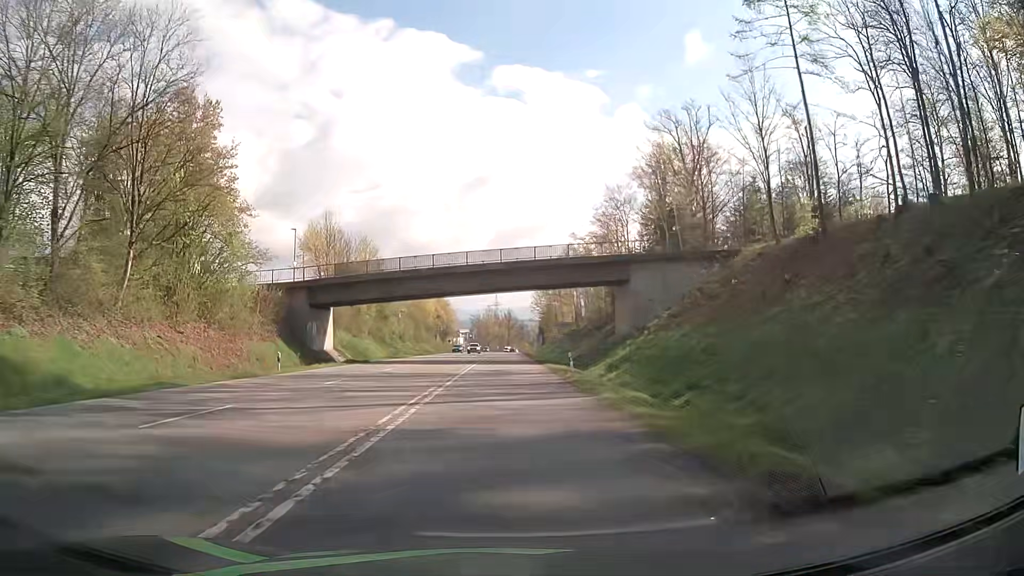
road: secondary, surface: asphalt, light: Day
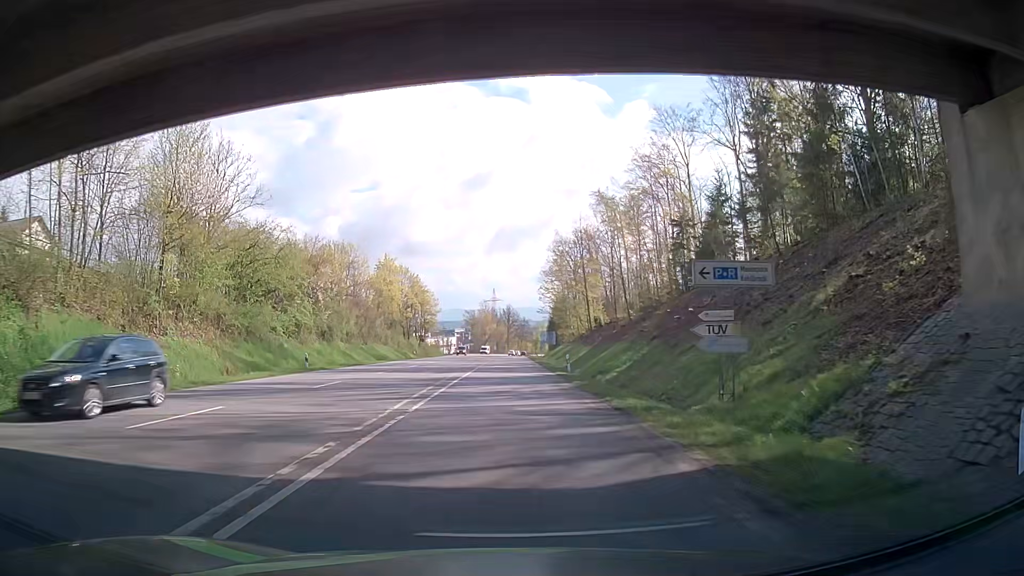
(+0.3, +46.1) m; +1°
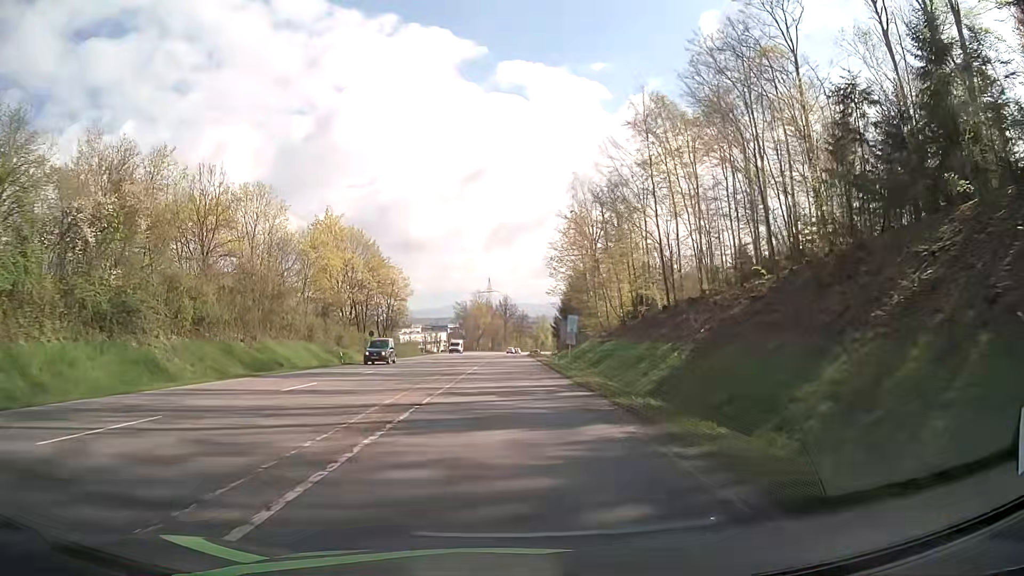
(-0.1, +36.5) m; 0°
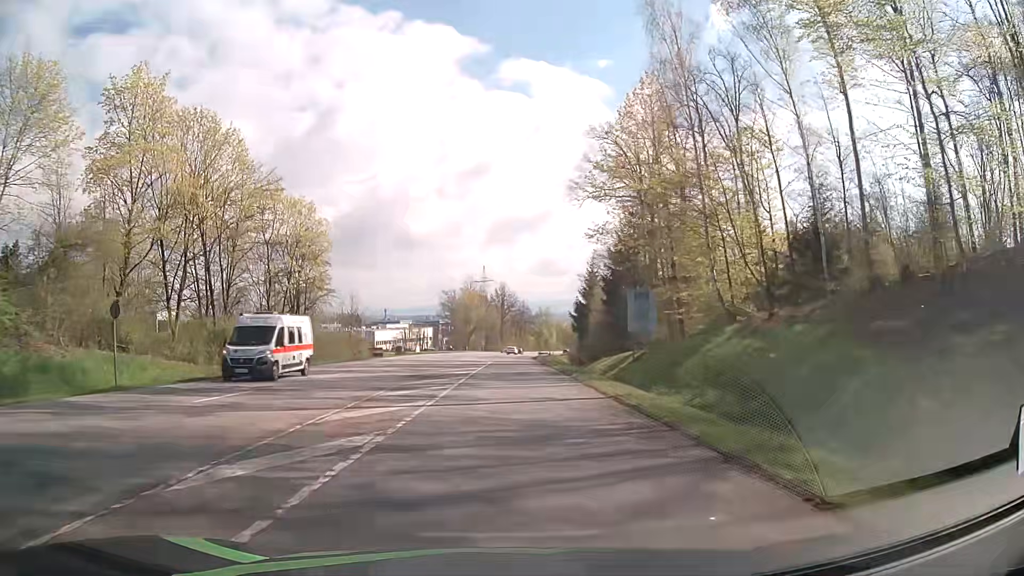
(+0.1, +44.2) m; 0°
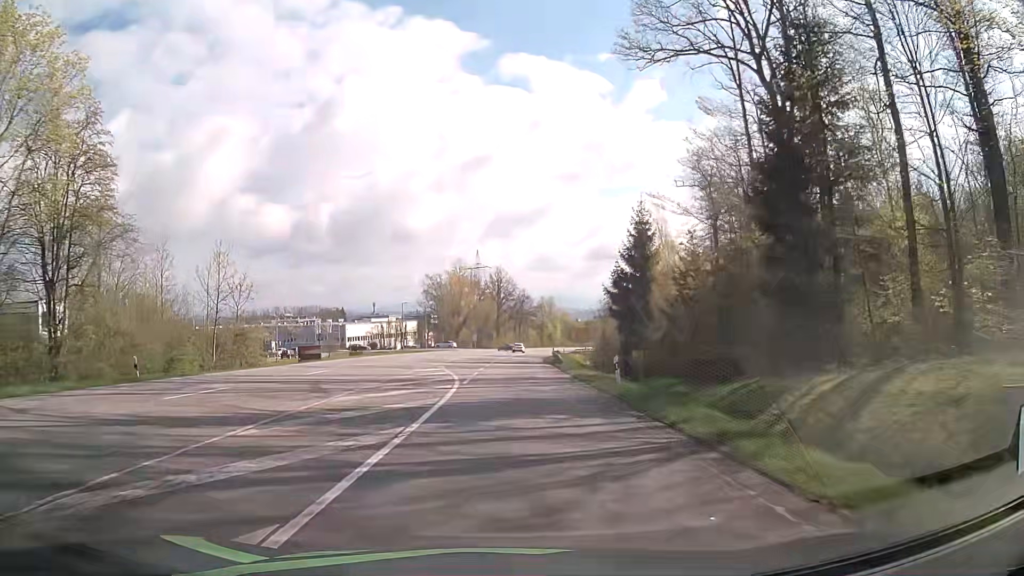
(+0.2, +34.7) m; +1°
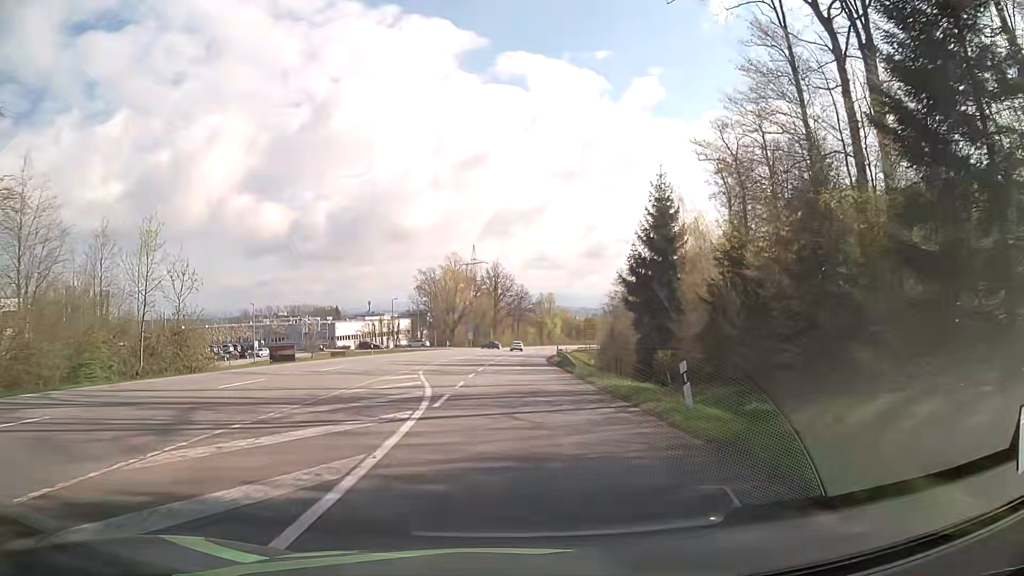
(0.0, +8.5) m; 0°
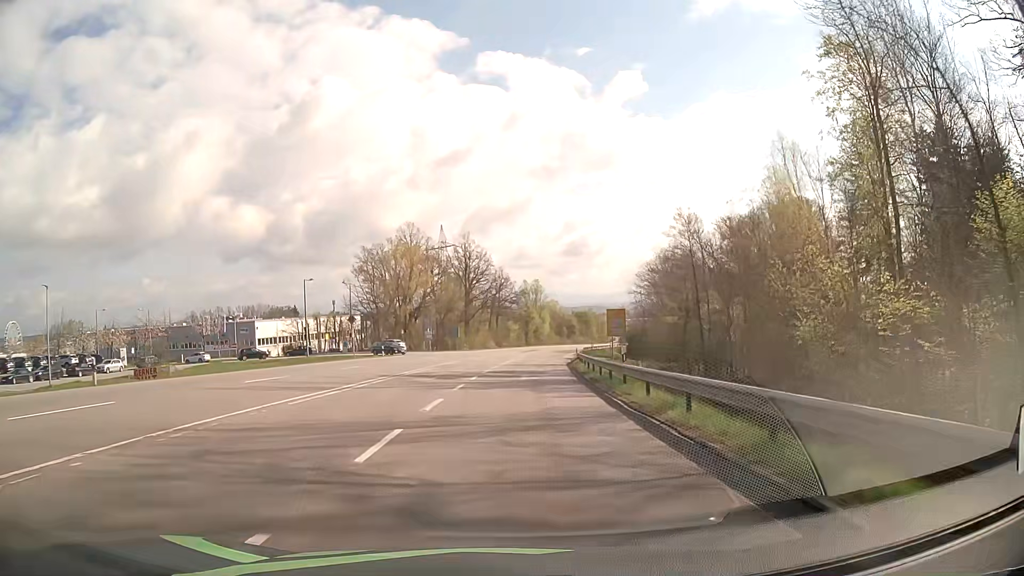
(+0.8, +42.0) m; +2°
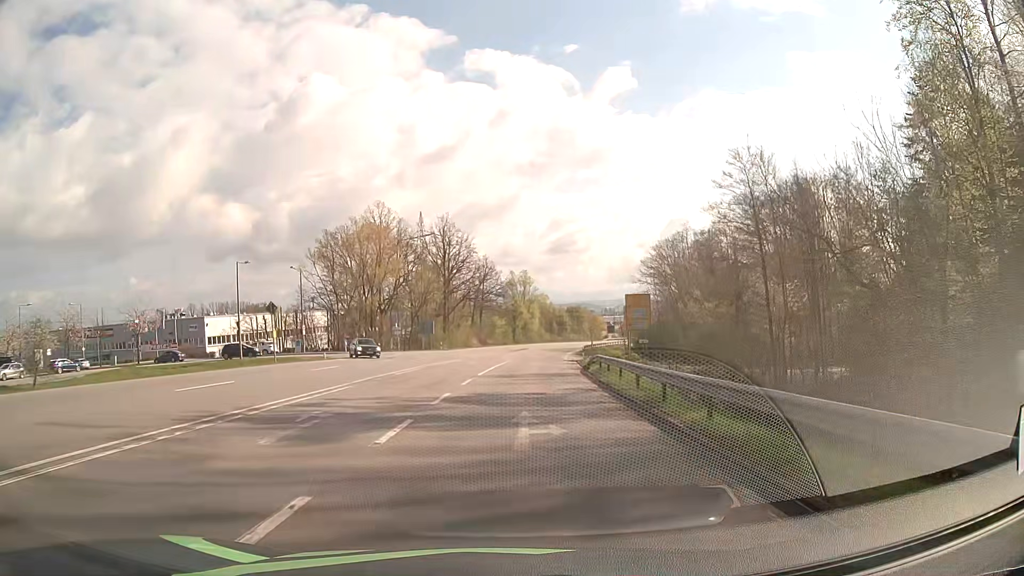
(+0.1, +16.5) m; +1°
(0, +10) (0, +20) (+1, +30) (+1, +40) (+2, +50) (+3, +60) (+4, +70) (+5, +80) (+6, +90) (+8, +100) m
